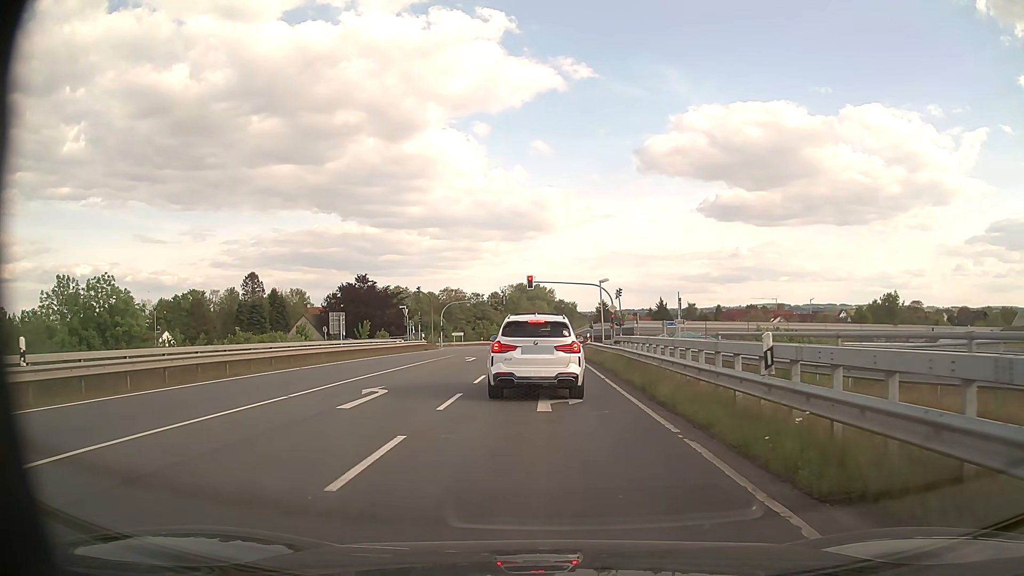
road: secondary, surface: asphalt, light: Day
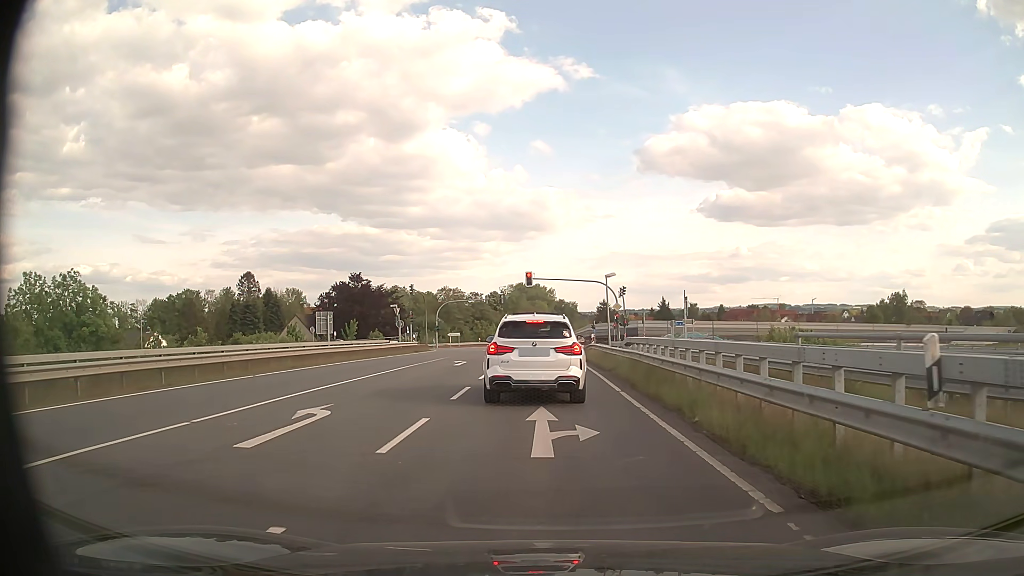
(0.0, +4.1) m; 0°
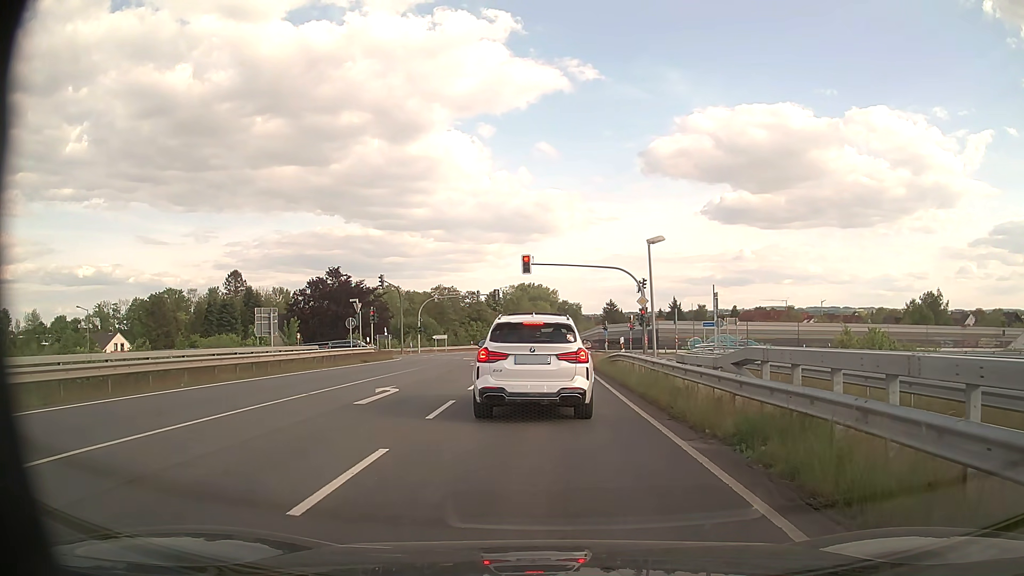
(0.0, +14.4) m; 0°
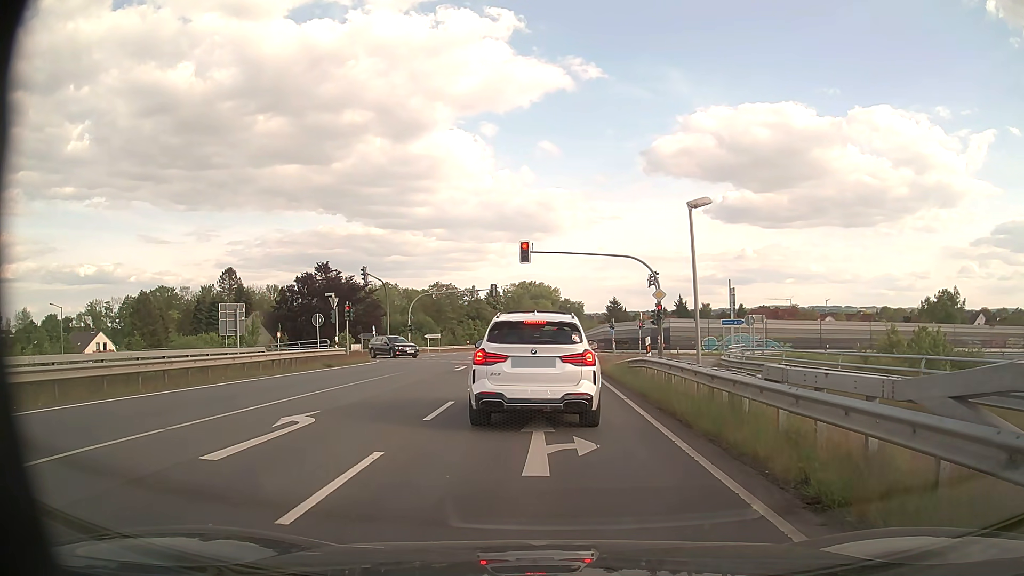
(0.0, +6.2) m; 0°
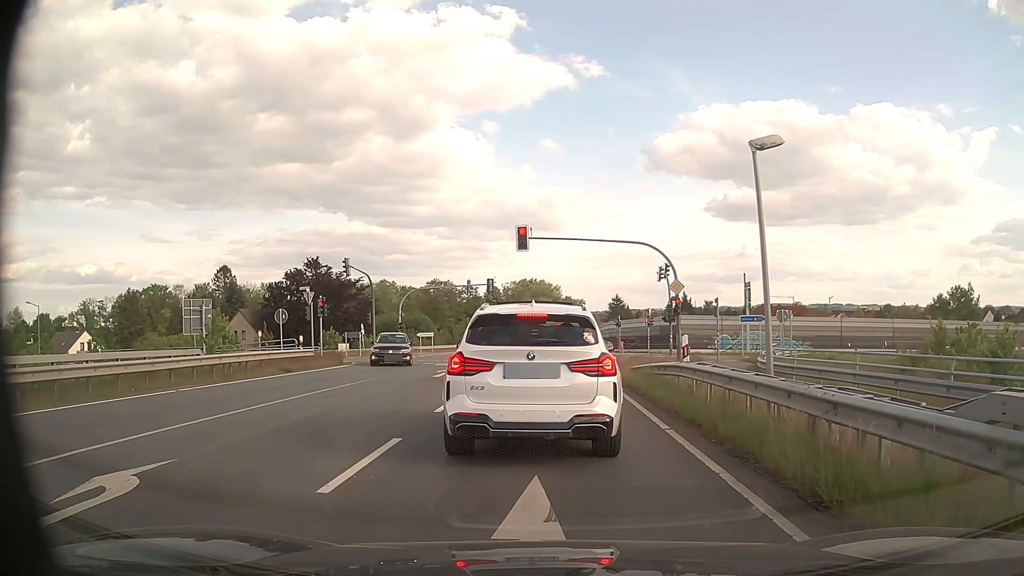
(0.0, +5.0) m; 0°
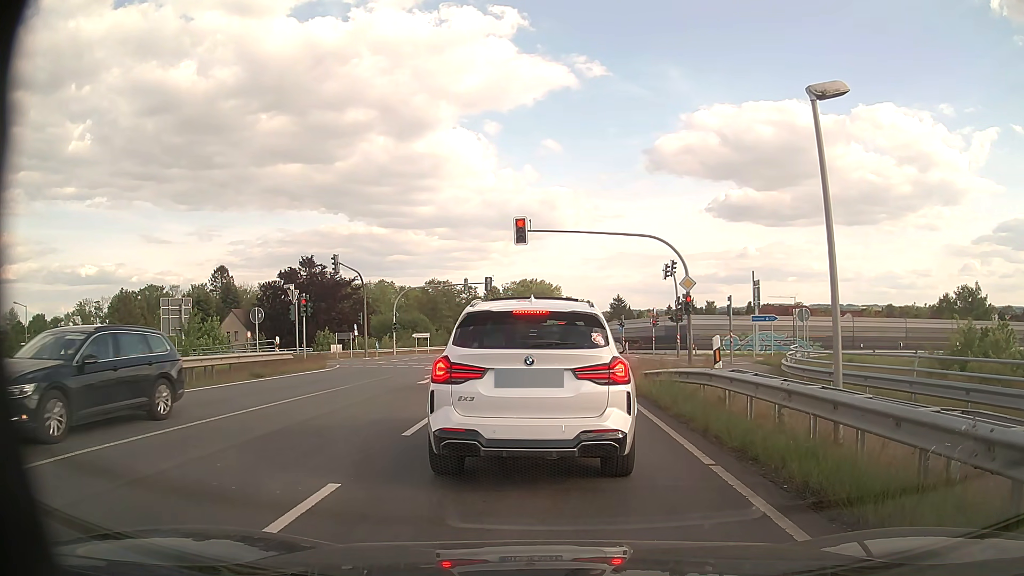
(0.0, +2.5) m; 0°
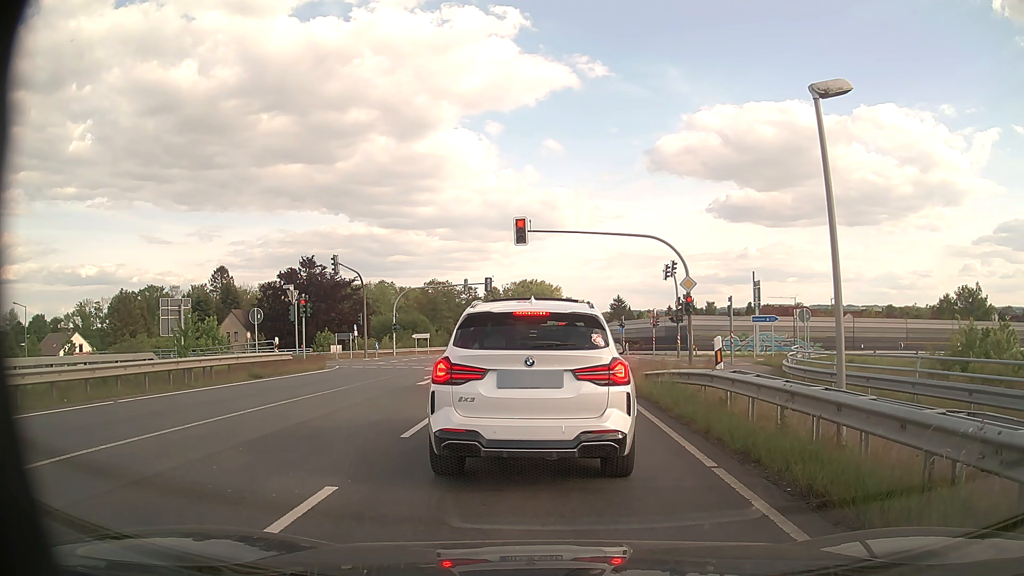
(0.0, +0.2) m; 0°
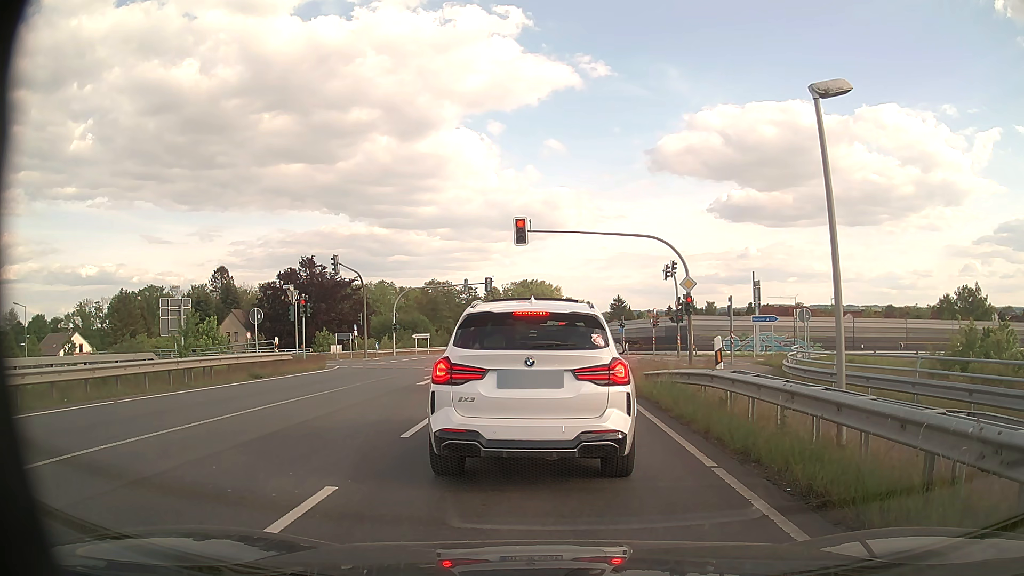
(0.0, 0.0) m; 0°
(0, +10) (0, +20) (+1, +30) (+6, +38) (+15, +43) (+25, +45) (+34, +46) (+44, +46) (+54, +46) (+64, +44) m
